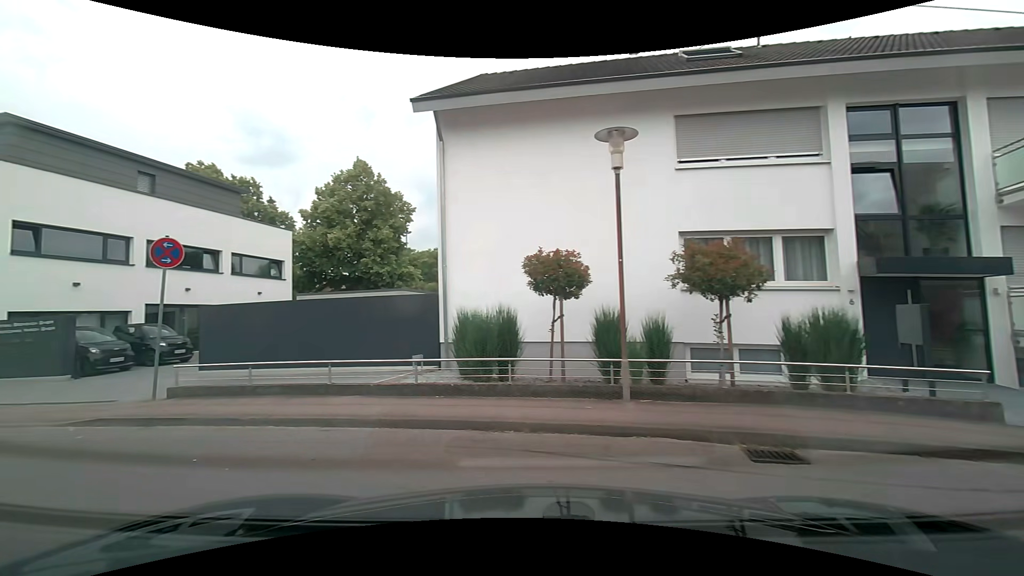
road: service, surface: asphalt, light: Day
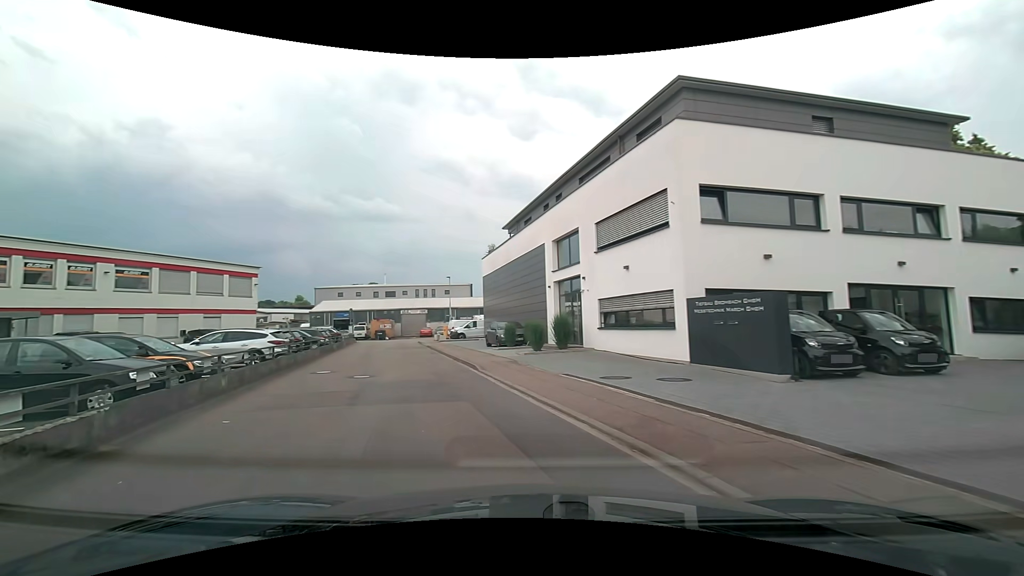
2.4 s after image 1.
(-5.1, +6.6) m; -63°
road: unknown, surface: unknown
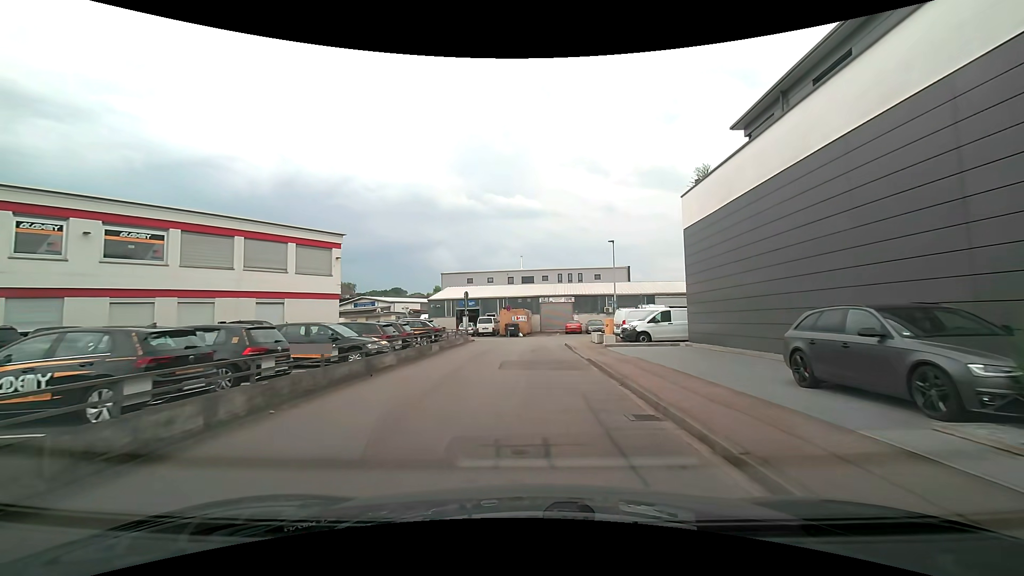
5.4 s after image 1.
(-3.8, +19.3) m; -16°
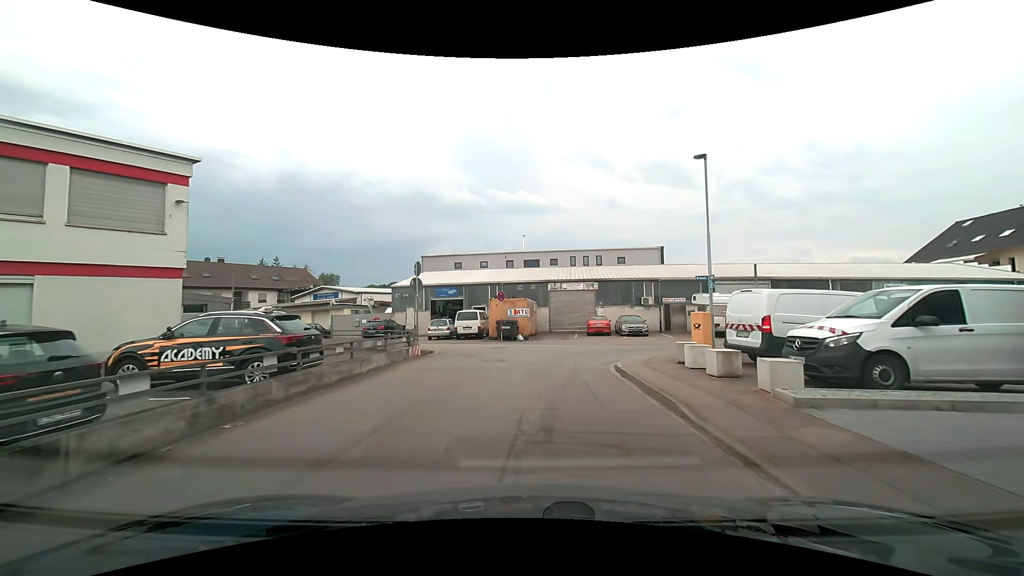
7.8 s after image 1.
(+0.2, +16.4) m; 0°
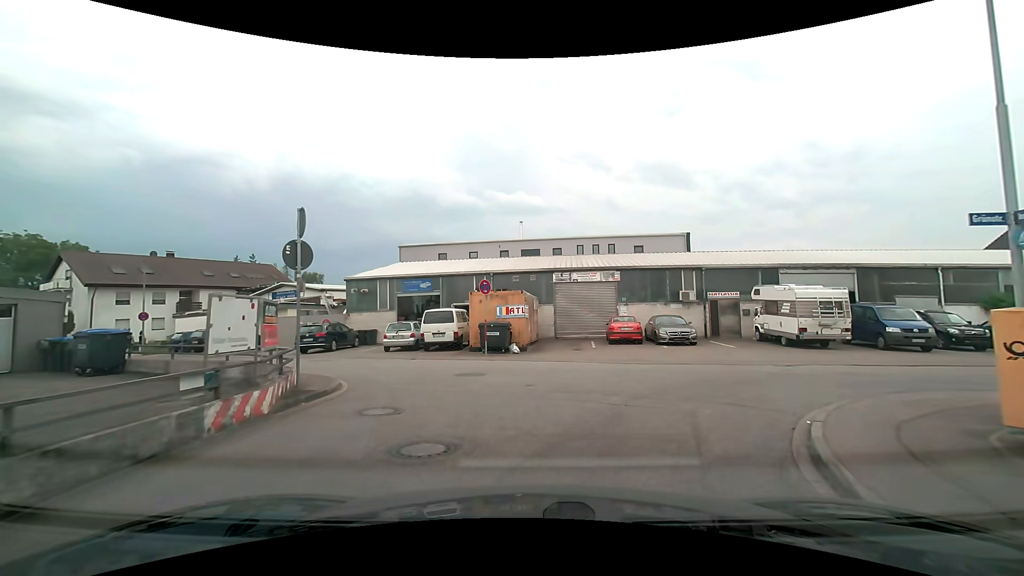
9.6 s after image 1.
(+0.1, +9.7) m; 0°
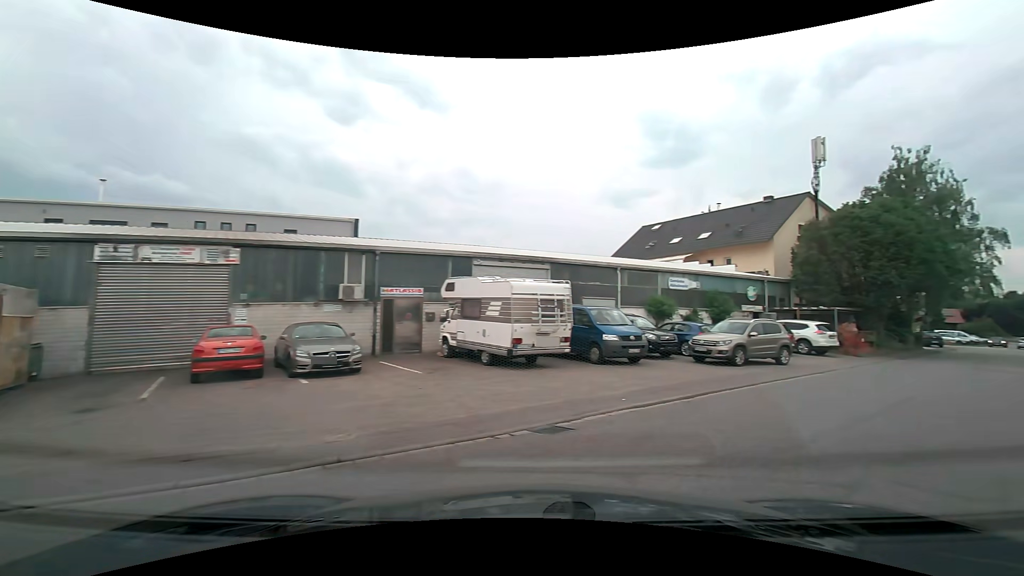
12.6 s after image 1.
(+2.3, +10.5) m; +40°
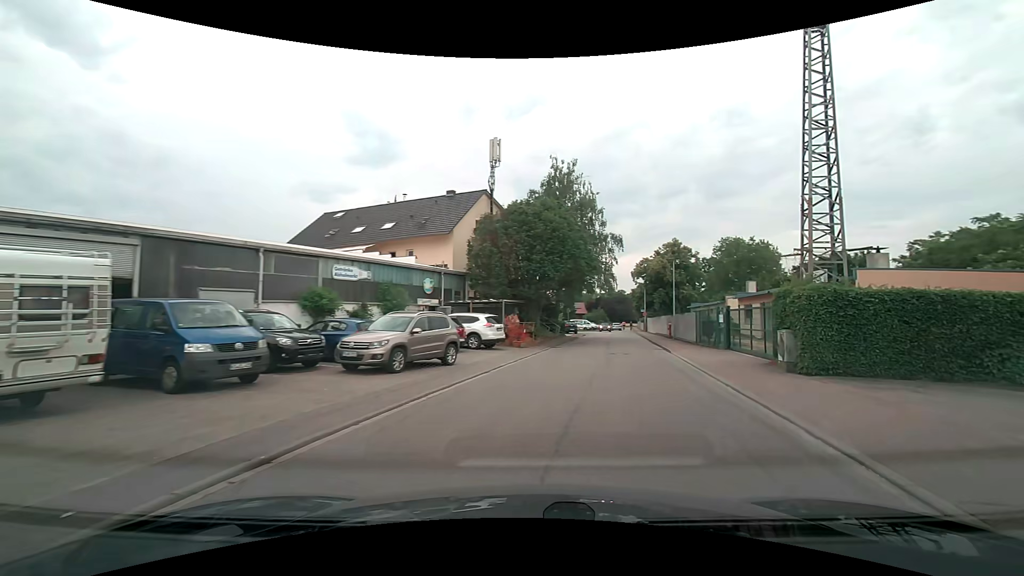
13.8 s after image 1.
(+1.7, +5.1) m; +32°
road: unclassified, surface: asphalt
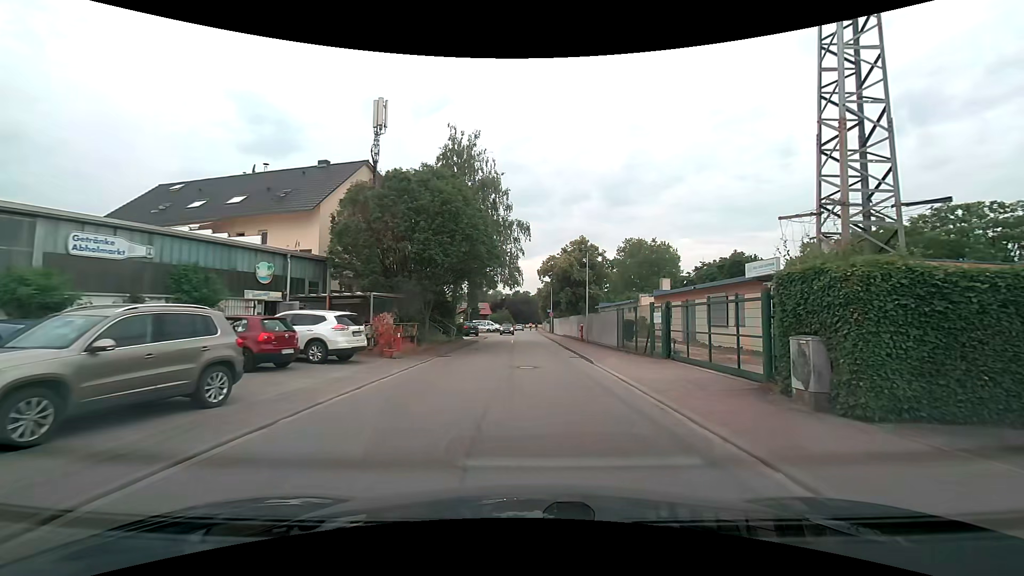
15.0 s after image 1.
(+0.7, +7.1) m; +10°
(0, +10) (0, +20) (+1, +30) (0, +40) (0, +50) (0, +60) (0, +70) (0, +80) (0, +90) (0, +100) m
